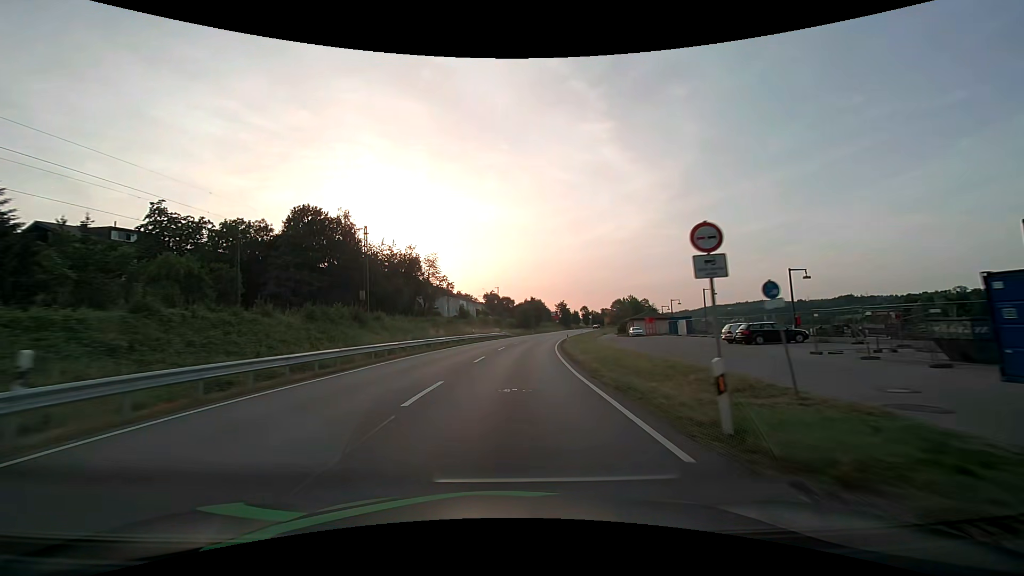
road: primary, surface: asphalt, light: Day
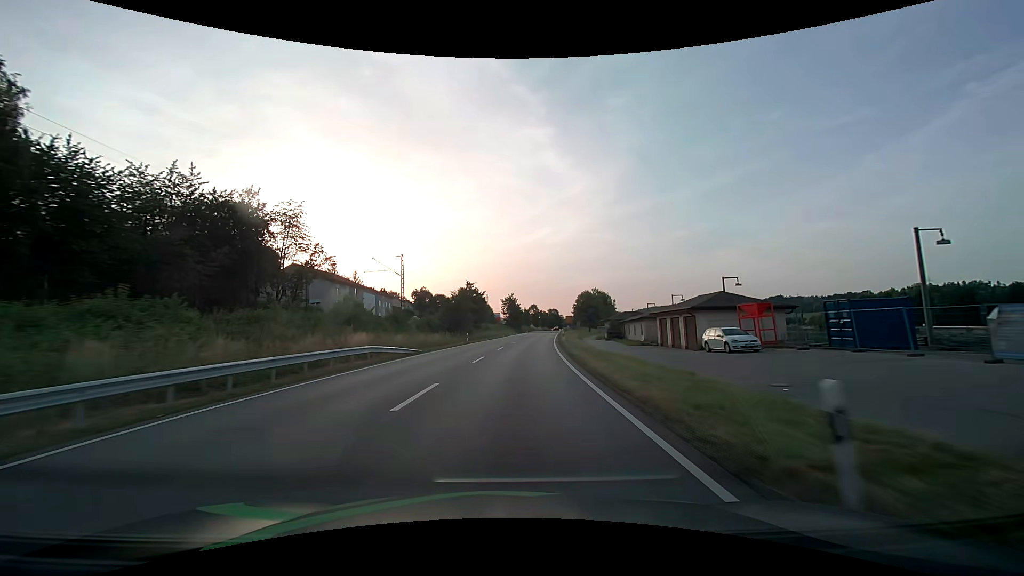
(+3.0, +48.5) m; +7°
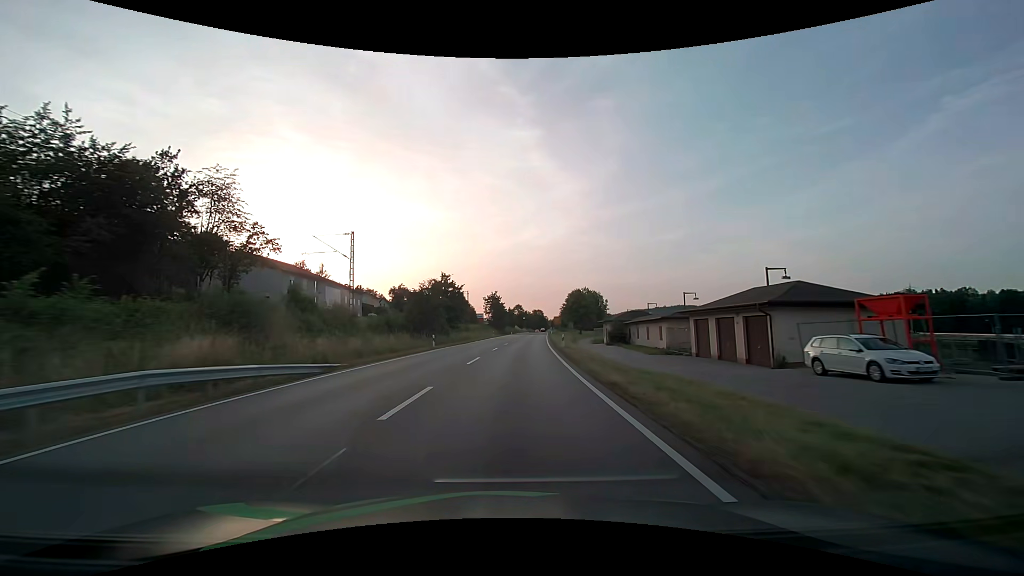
(+0.2, +12.8) m; +2°
(0, +10) (0, +20) (+1, +30) (+2, +40) (+2, +50) (+3, +60) (+4, +70) (+4, +80) (+5, +90) (+6, +100) m
